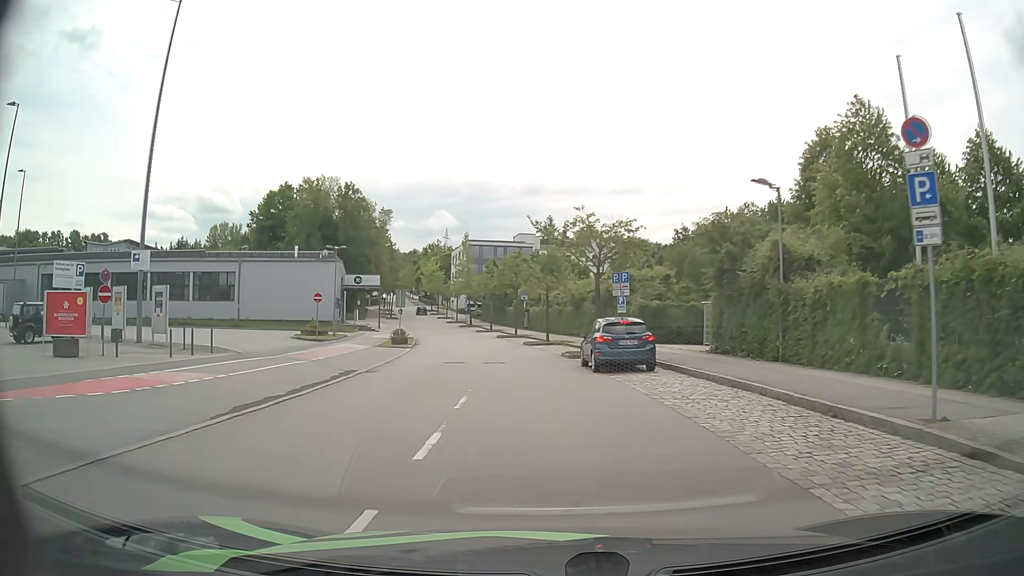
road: residential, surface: asphalt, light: Day
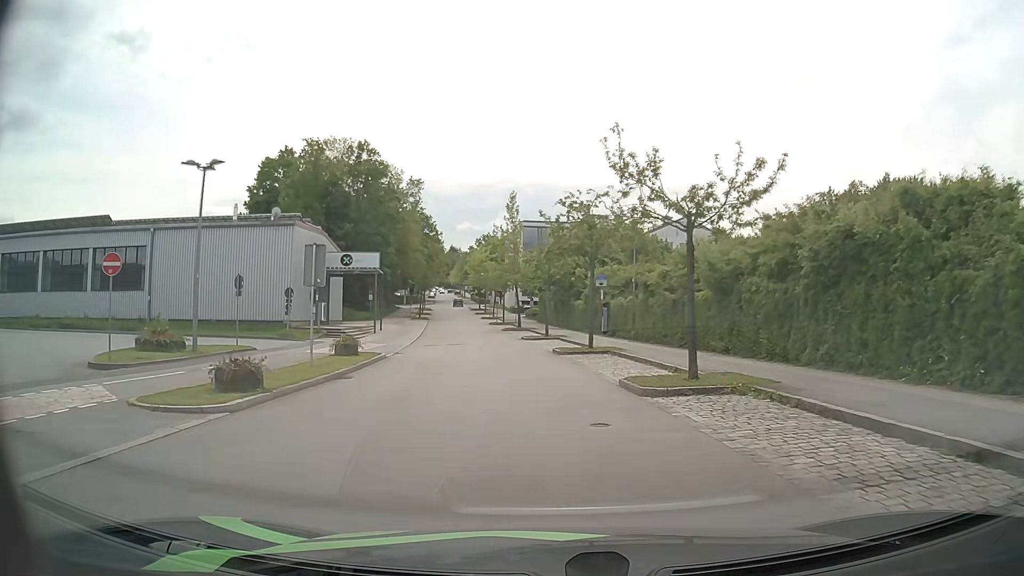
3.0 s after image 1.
(-1.4, +26.8) m; -5°
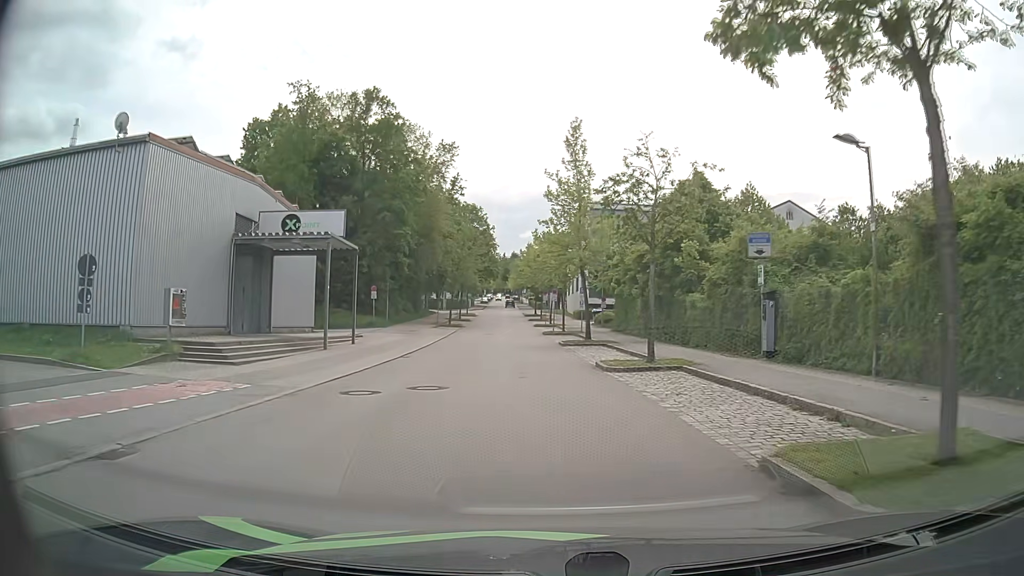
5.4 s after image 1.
(-1.3, +22.3) m; -6°
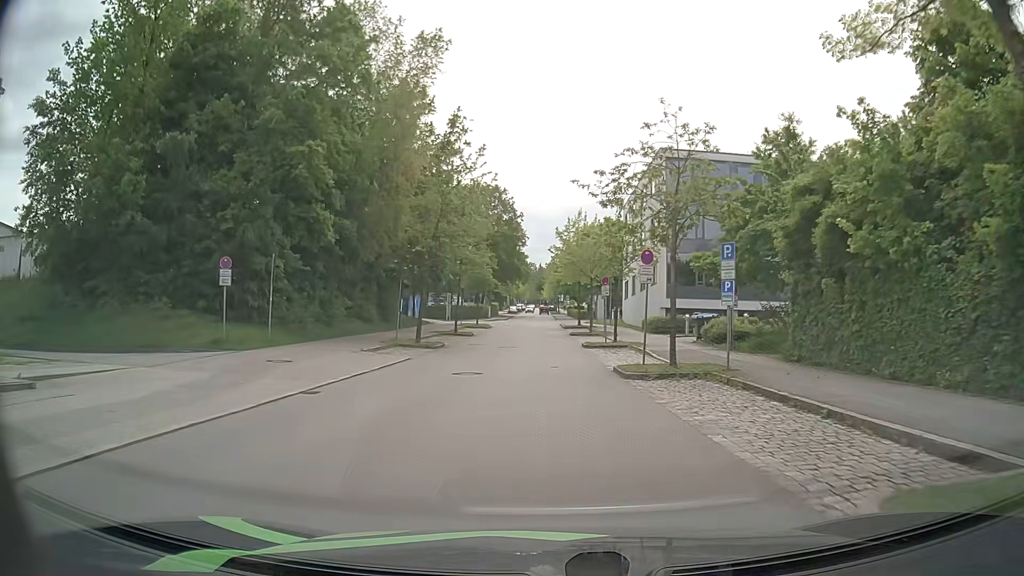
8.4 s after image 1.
(-1.0, +30.2) m; -3°
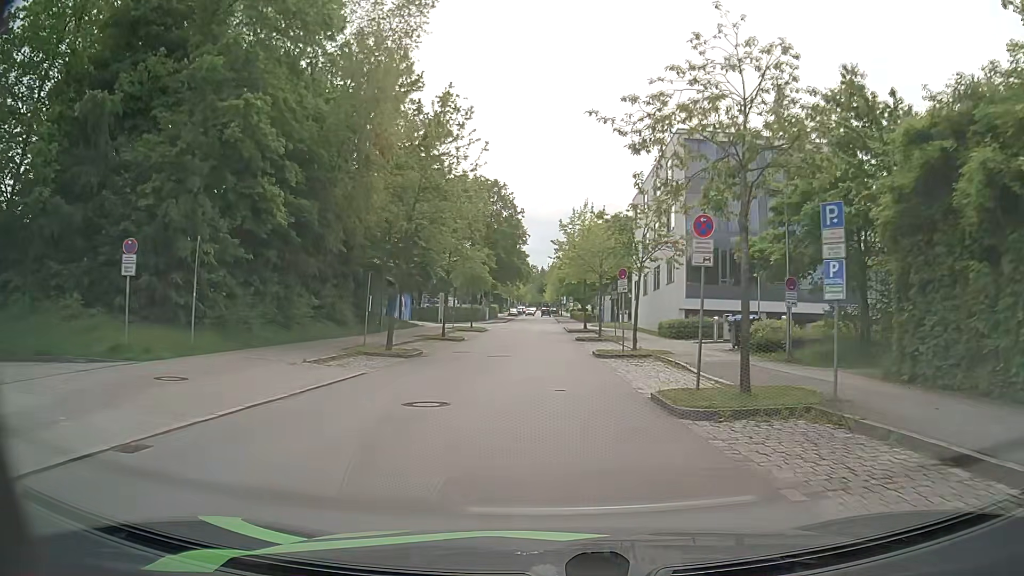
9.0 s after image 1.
(0.0, +6.3) m; 0°
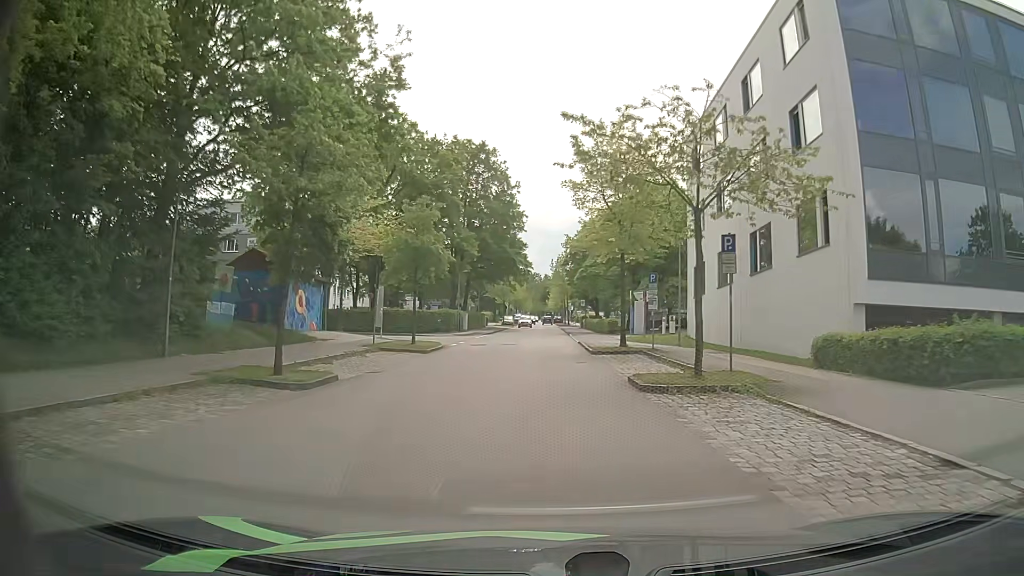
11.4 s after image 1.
(+0.1, +25.0) m; 0°
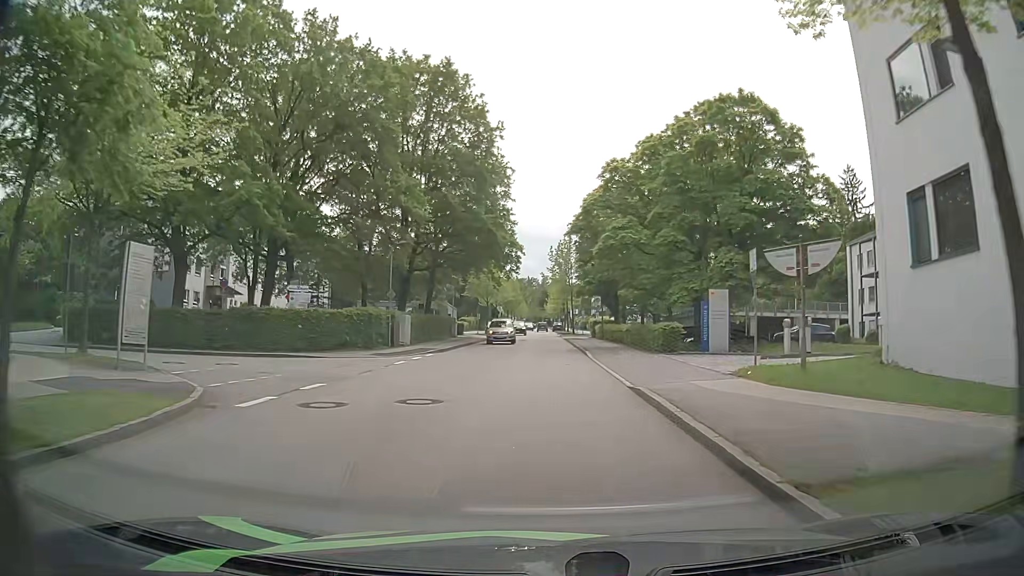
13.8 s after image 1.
(0.0, +24.7) m; +1°
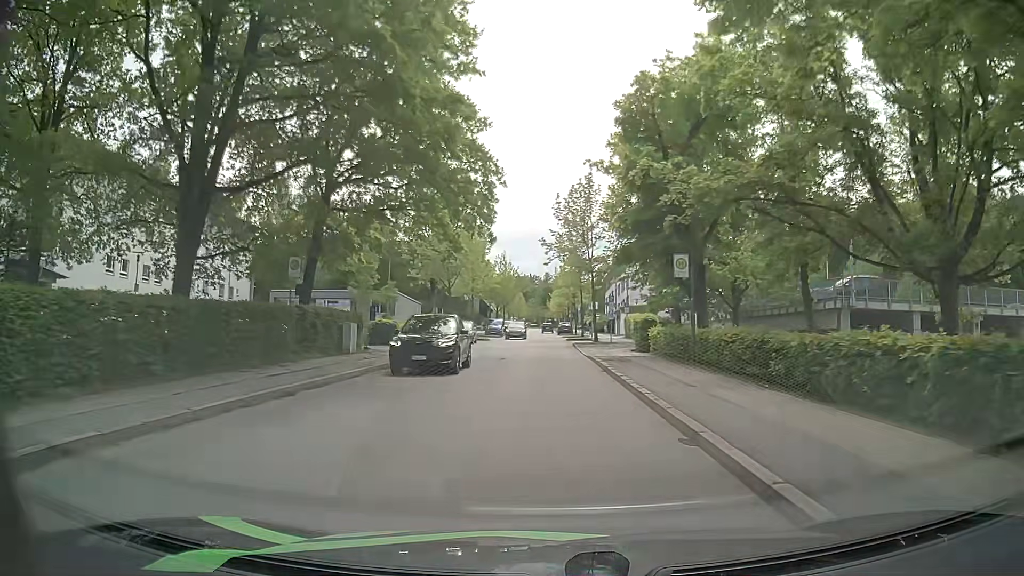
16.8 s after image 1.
(-0.3, +30.7) m; -1°
(0, +10) (0, +20) (0, +30) (0, +40) (0, +50) (0, +60) (0, +70) (0, +80) (0, +90) (0, +100) m
